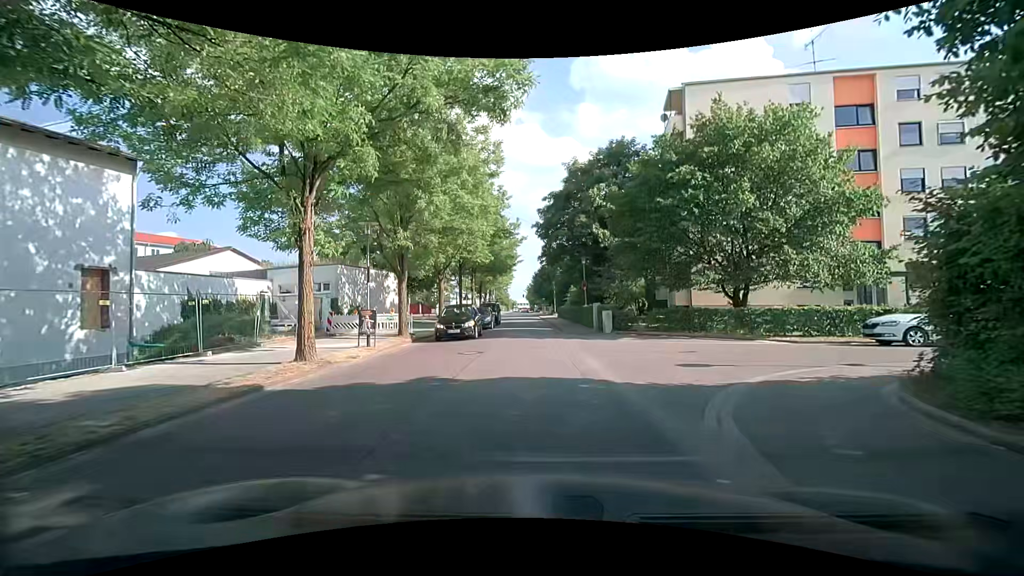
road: residential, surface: asphalt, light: Day
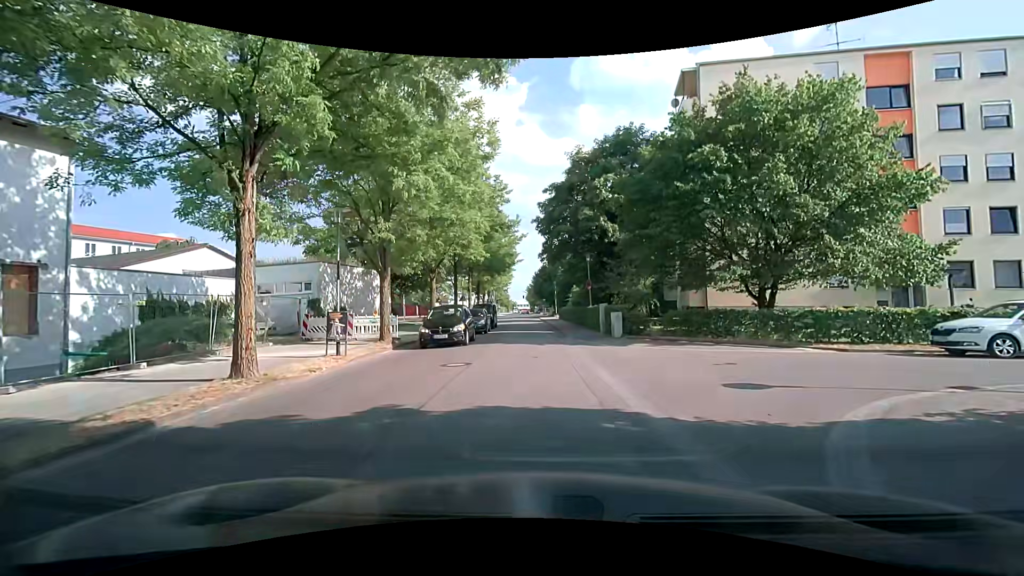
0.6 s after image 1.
(0.0, +2.7) m; -2°
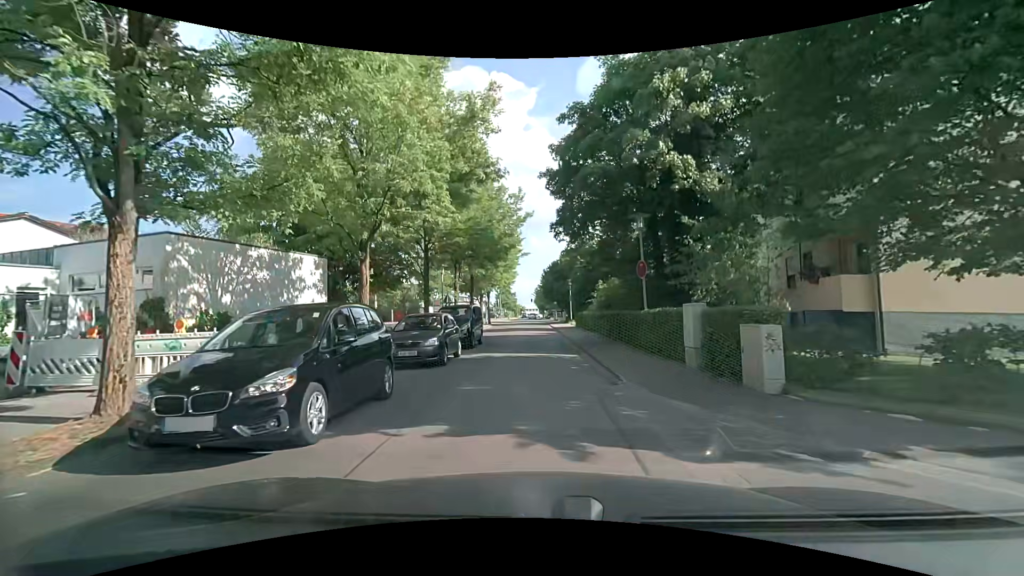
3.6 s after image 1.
(+0.1, +13.5) m; +1°
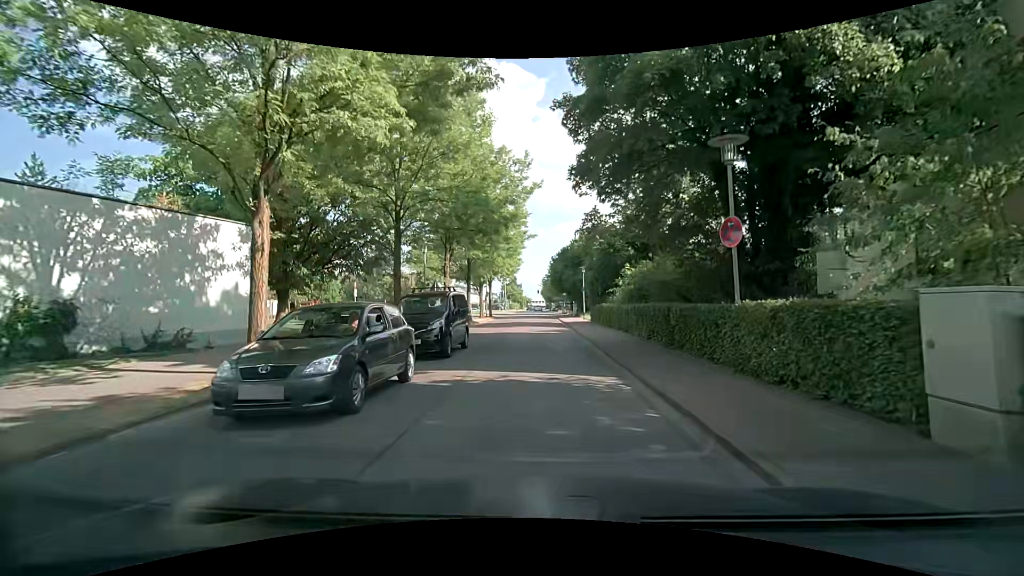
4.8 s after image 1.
(-0.2, +7.0) m; -1°
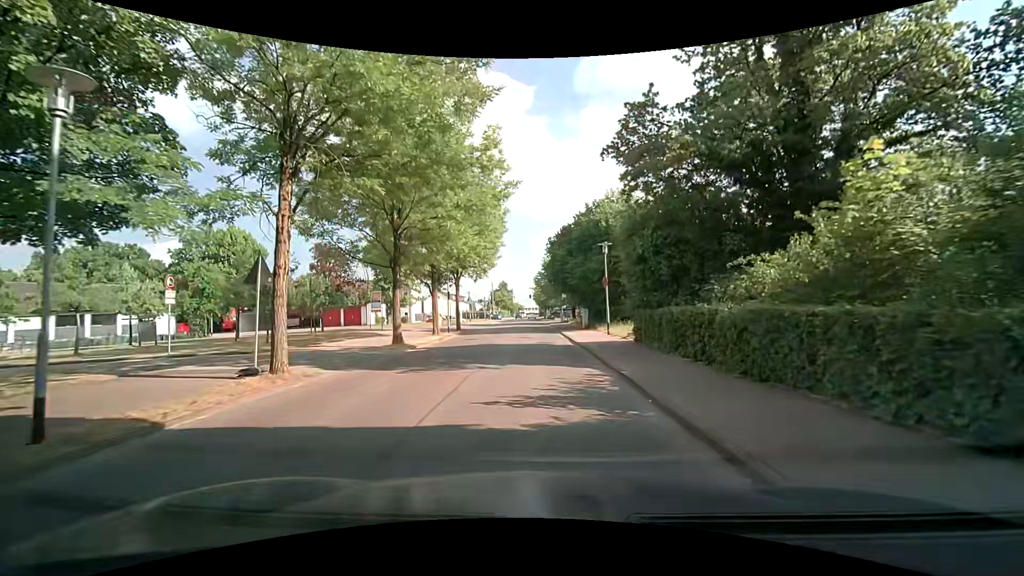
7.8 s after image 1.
(-0.1, +19.2) m; +2°
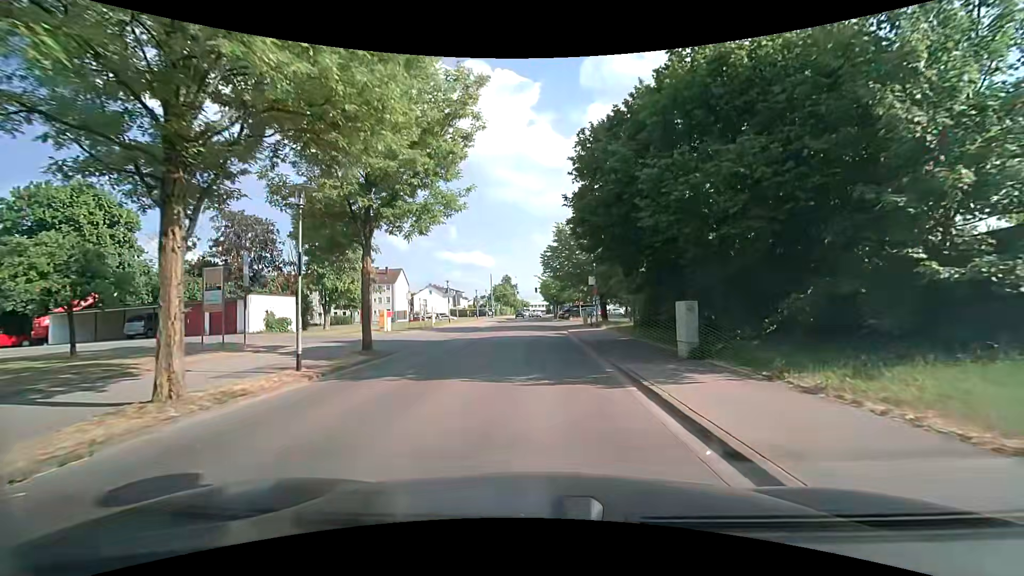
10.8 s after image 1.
(-1.0, +22.6) m; -3°
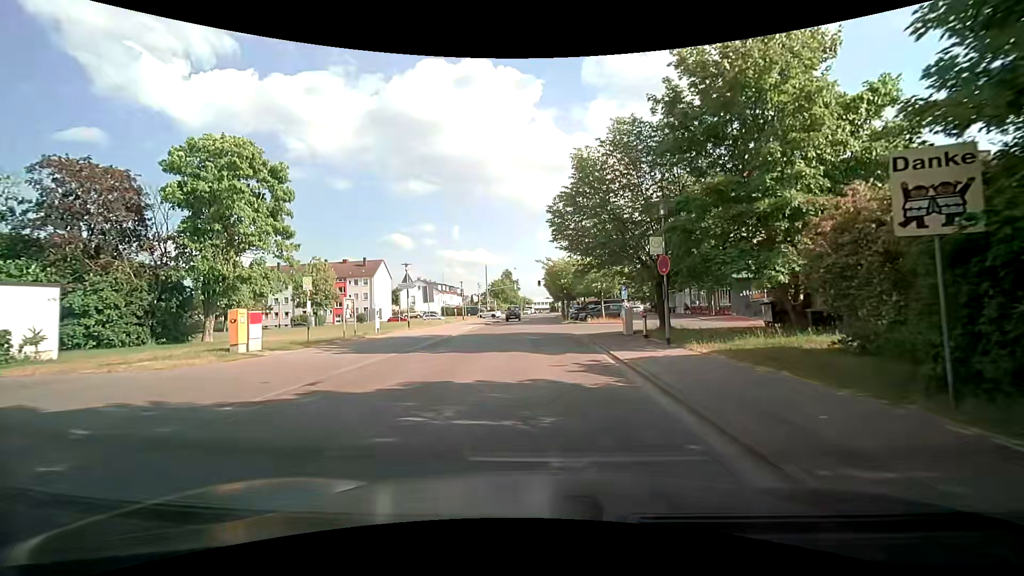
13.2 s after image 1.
(-0.1, +17.2) m; -1°
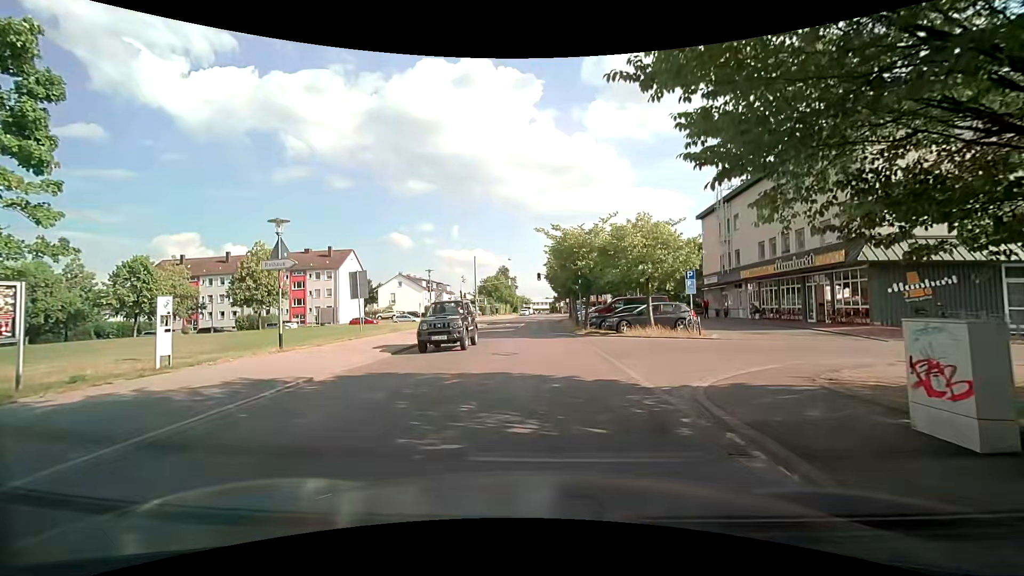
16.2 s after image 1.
(+0.3, +16.8) m; +1°
(0, +10) (0, +20) (0, +30) (0, +40) (+1, +50) (+1, +60) (-3, +69) (-11, +74) (-21, +74) (-31, +73) m
